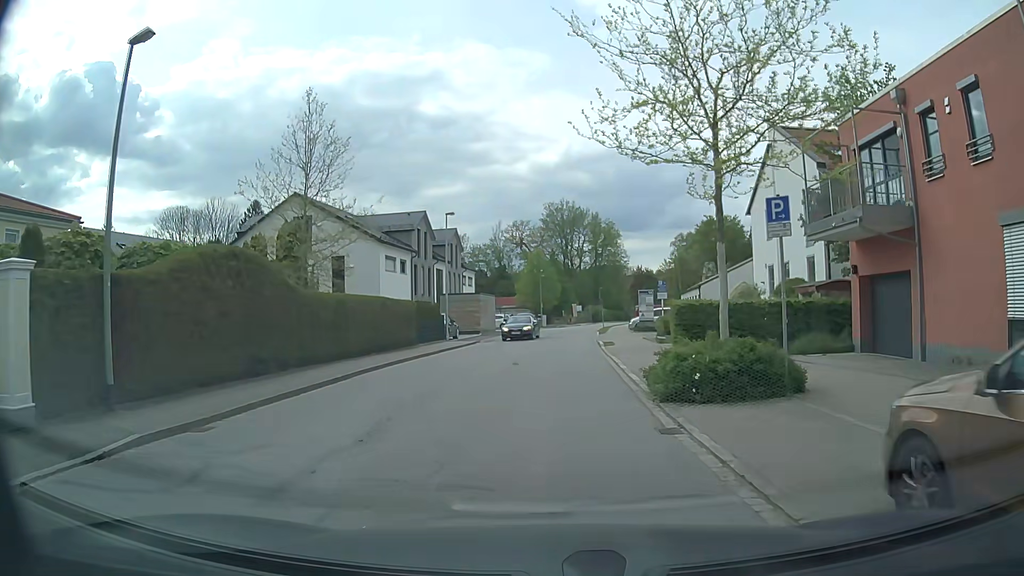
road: residential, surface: asphalt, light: Day
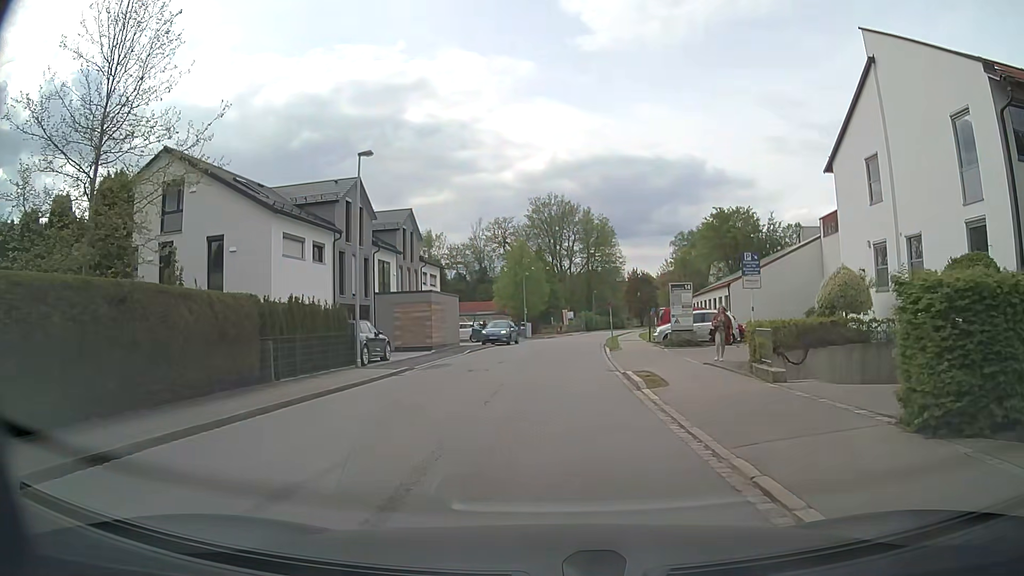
(+0.2, +15.9) m; +1°
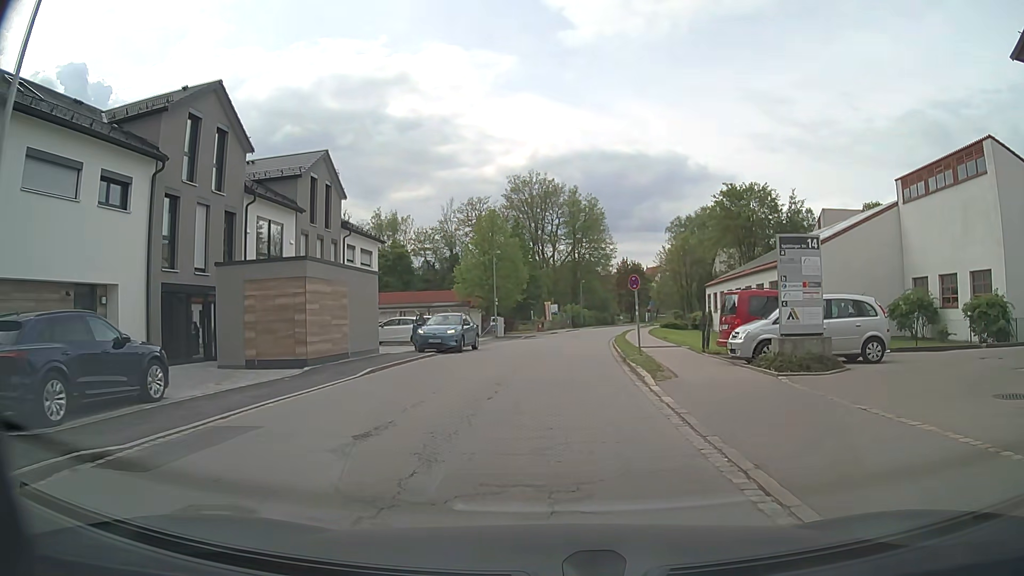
(+0.1, +16.0) m; +1°
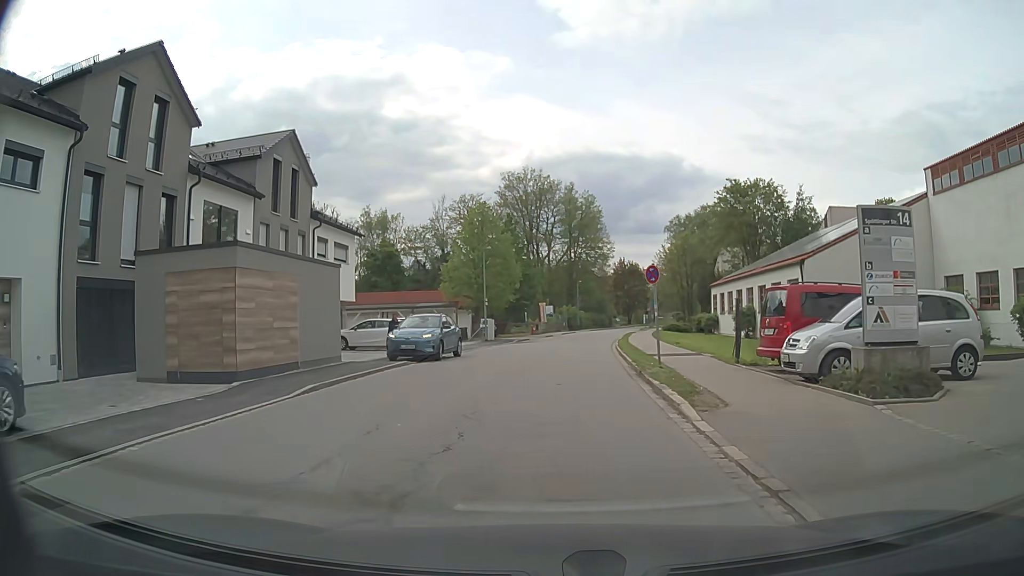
(0.0, +4.2) m; 0°
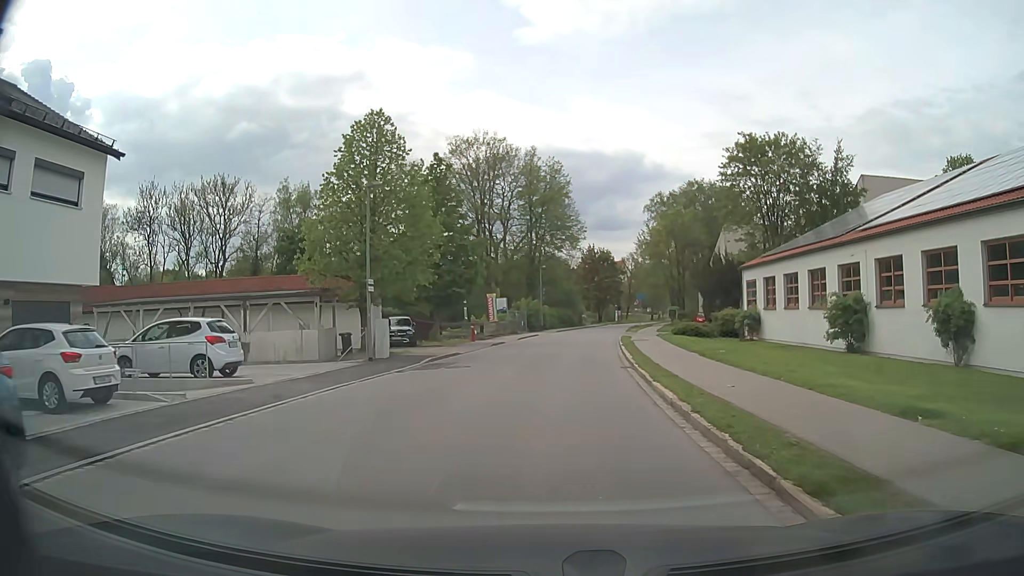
(+0.7, +21.2) m; +4°
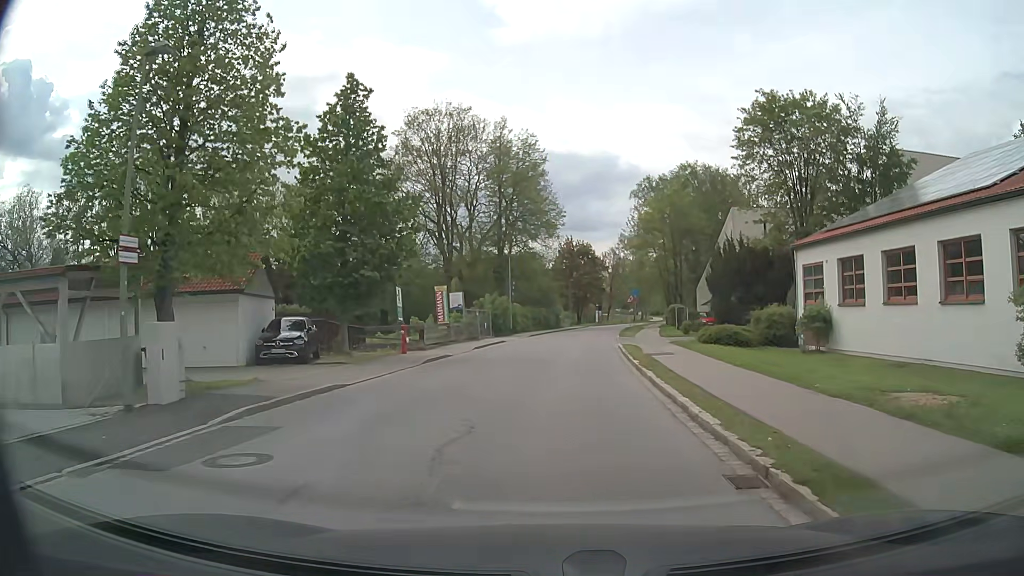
(+0.2, +13.2) m; +2°
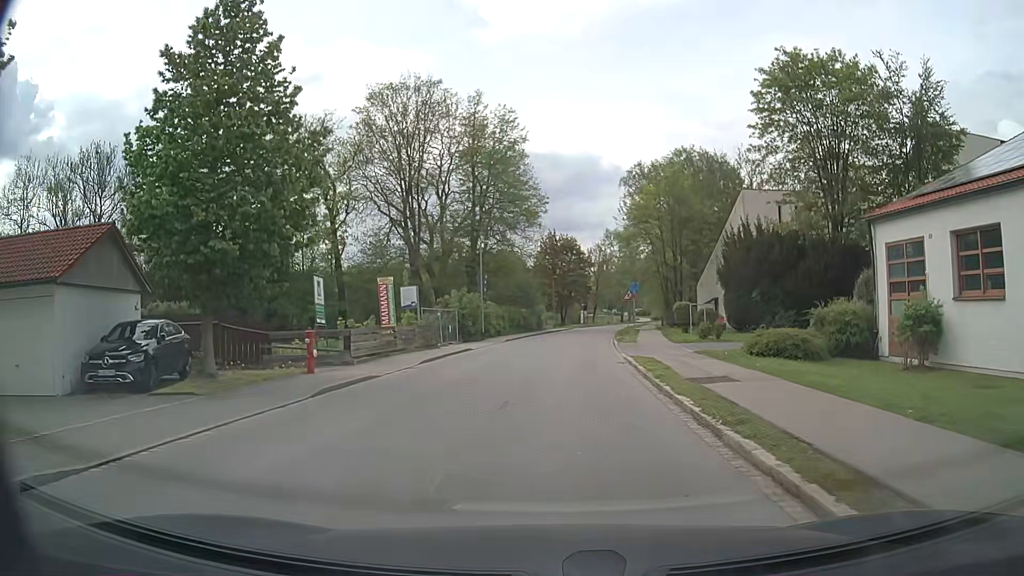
(+0.2, +9.1) m; +2°
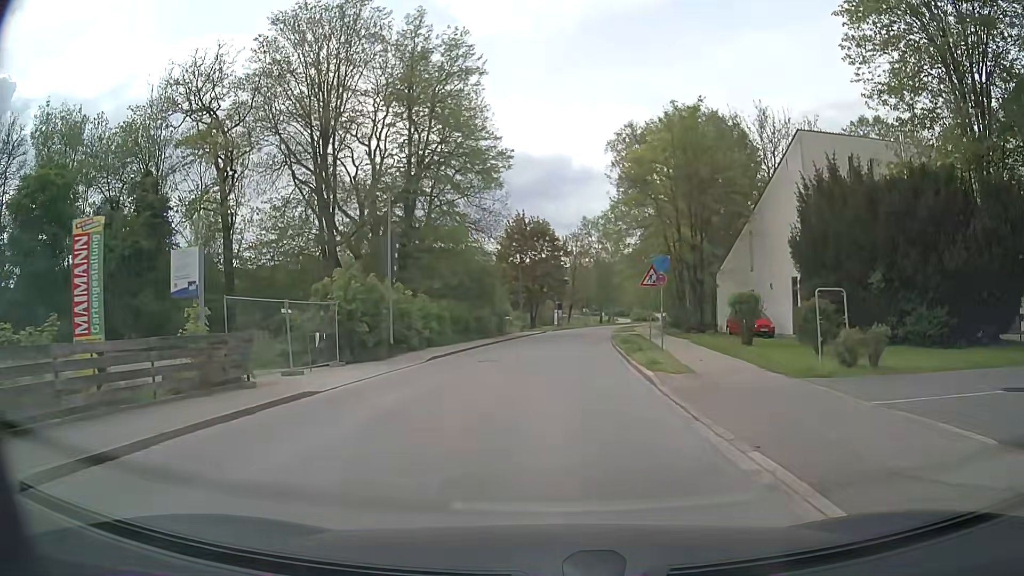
(+0.3, +18.4) m; +2°
(0, +10) (+1, +20) (+1, +30) (+2, +40) (+3, +50) (+4, +60) (+5, +70) (+7, +80) (+8, +89) (+11, +99) m
